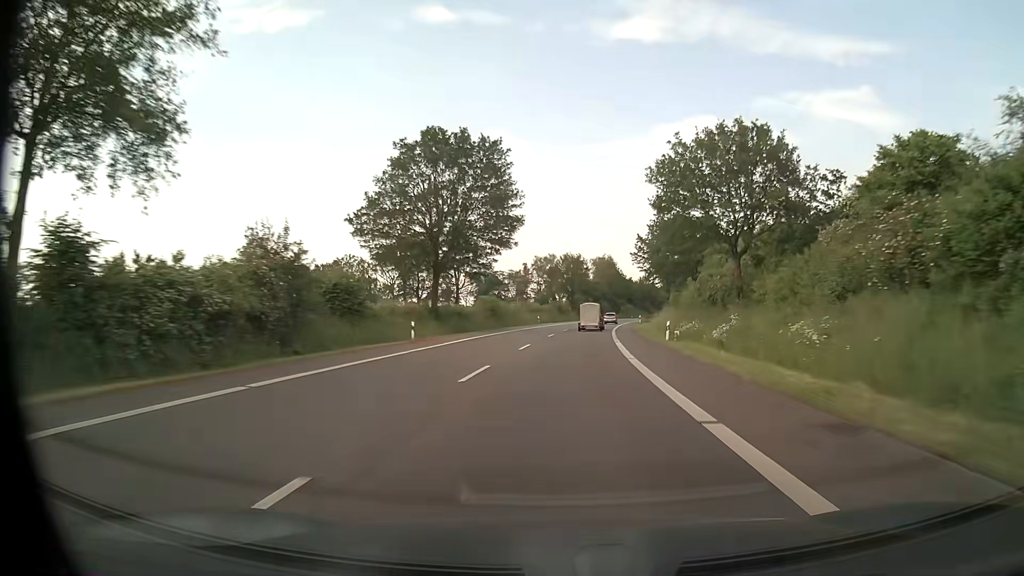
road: primary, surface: asphalt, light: Day
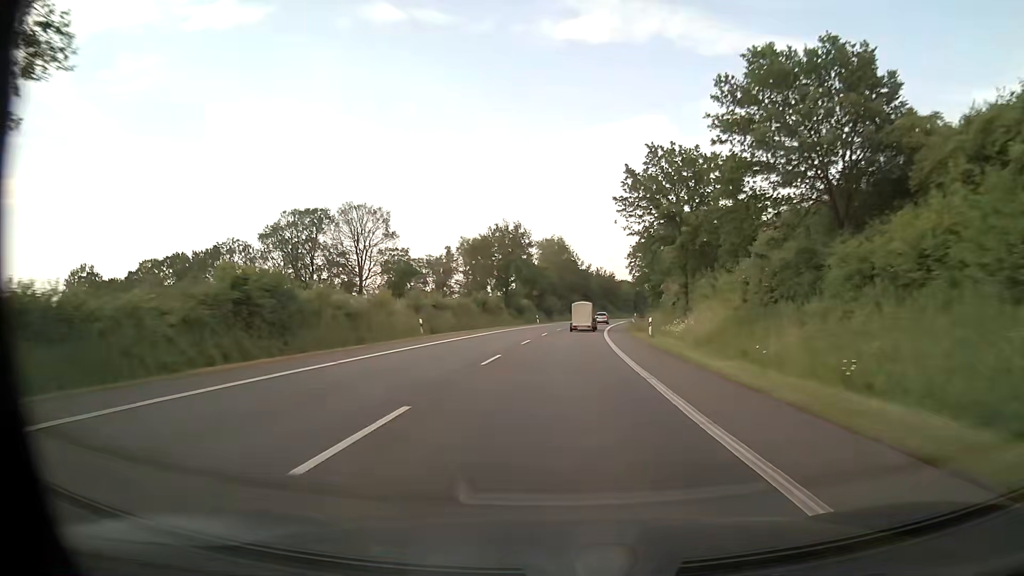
(+2.1, +46.5) m; +5°
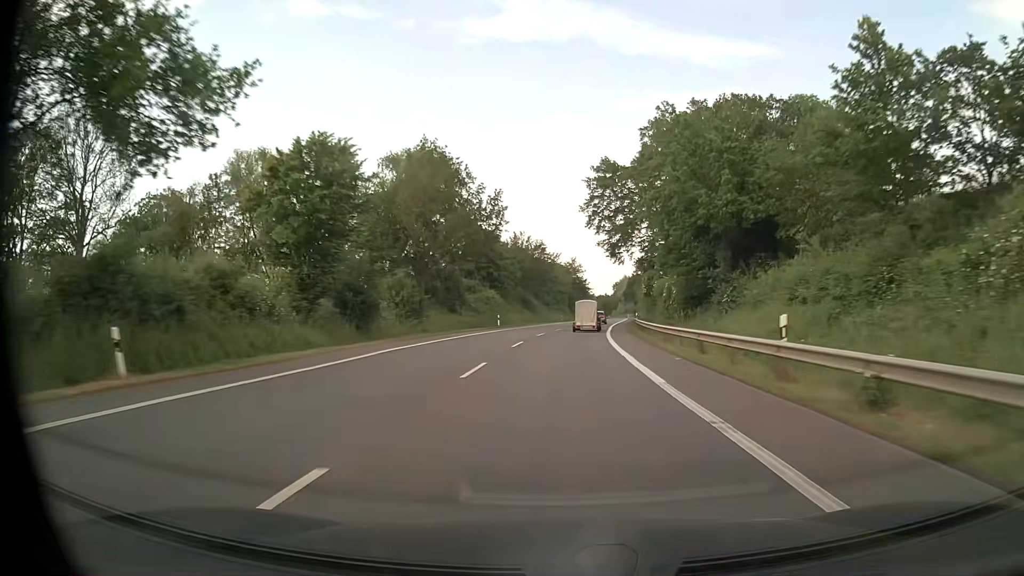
(+3.9, +75.9) m; +7°
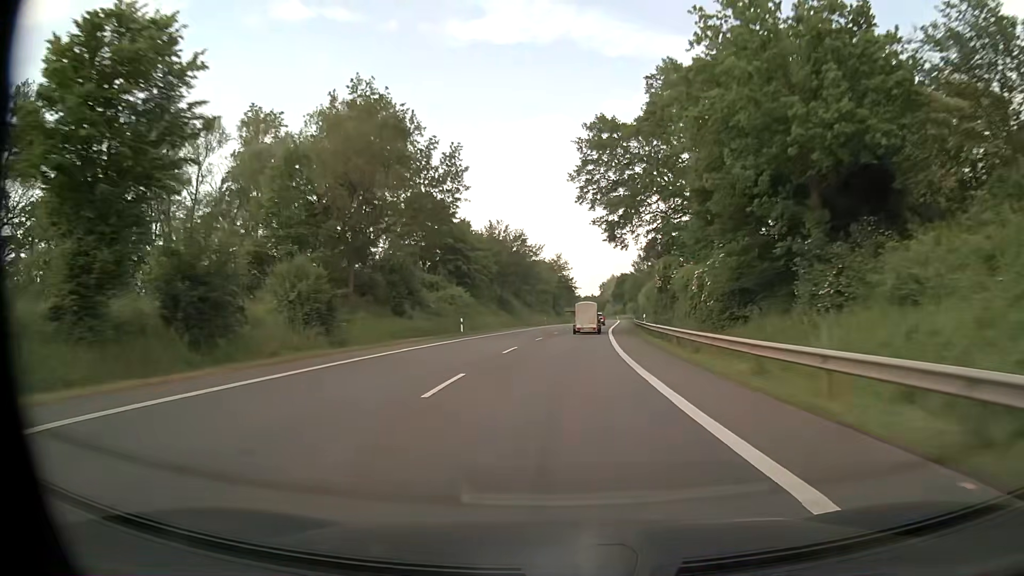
(+0.2, +14.9) m; +1°
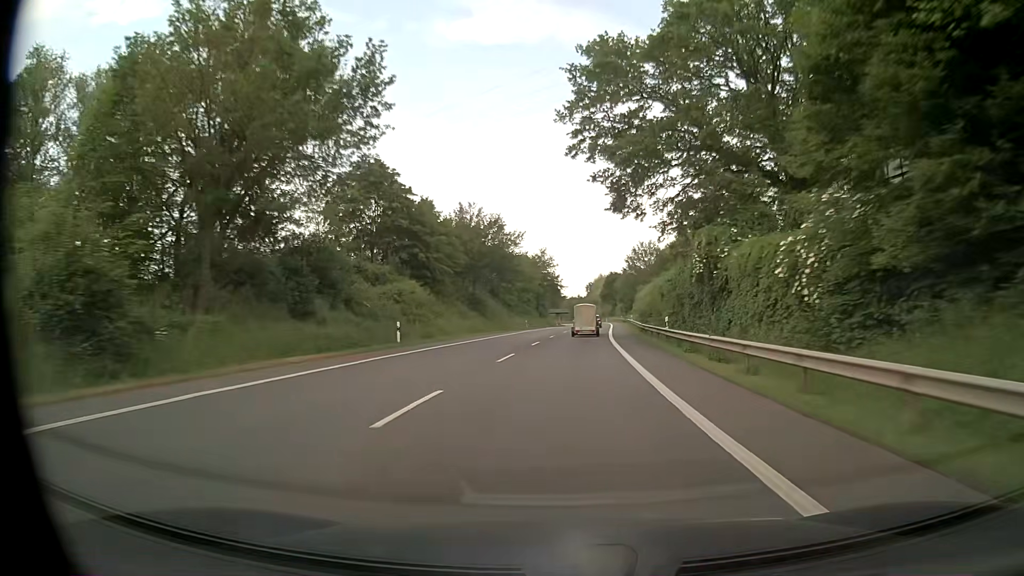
(+0.1, +14.8) m; +1°
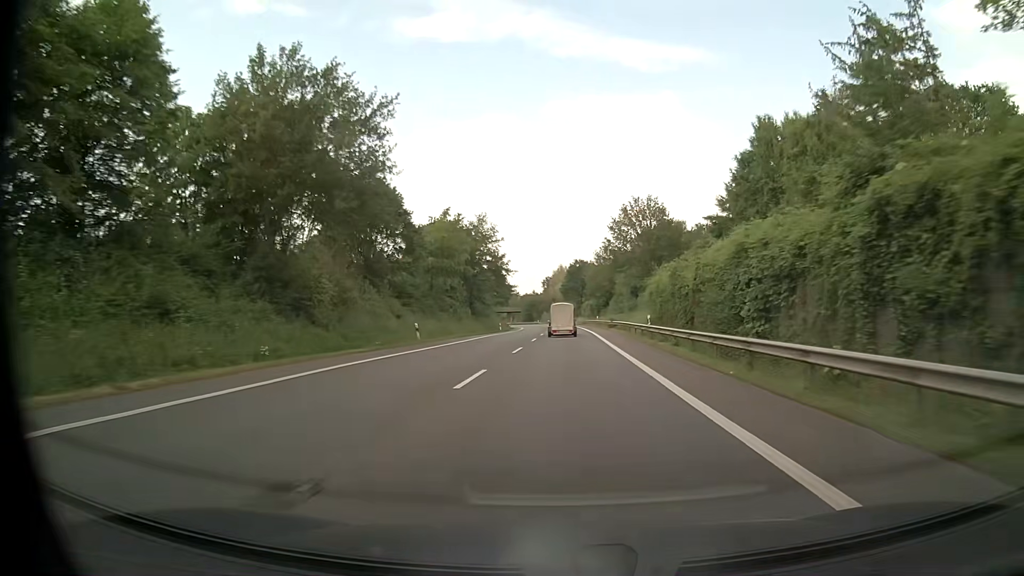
(+1.4, +44.0) m; +4°
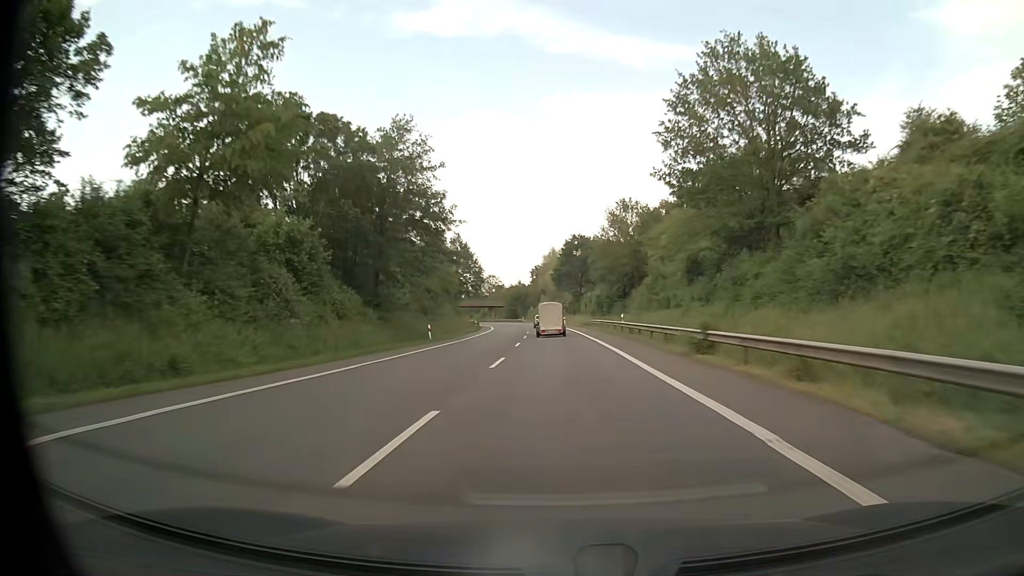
(+0.7, +43.3) m; +1°
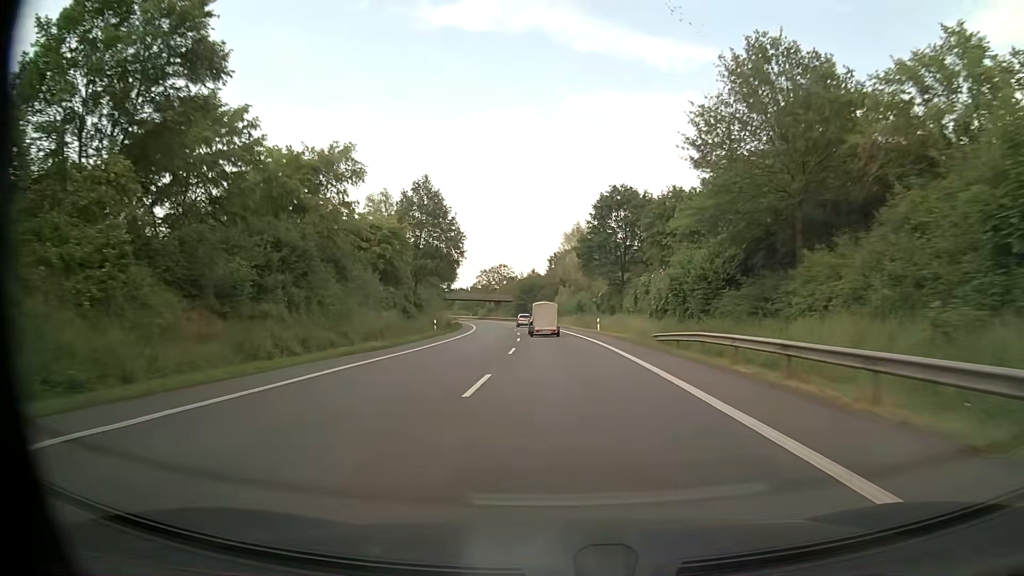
(-0.7, +42.8) m; -2°
(0, +10) (0, +20) (-1, +30) (-1, +40) (-2, +50) (-2, +60) (-3, +70) (-4, +80) (-5, +90) (-7, +100) m
